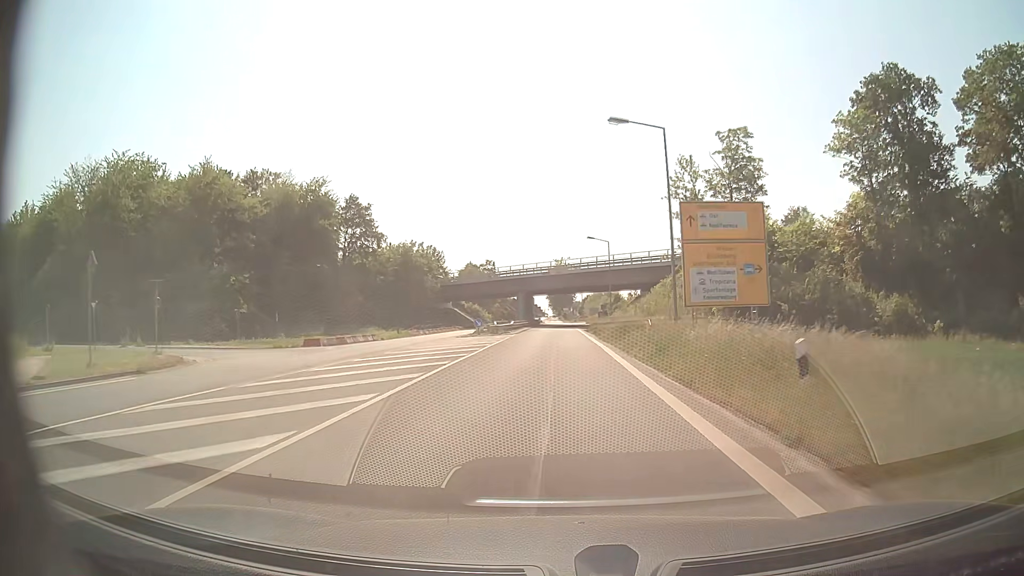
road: primary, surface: asphalt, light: Day
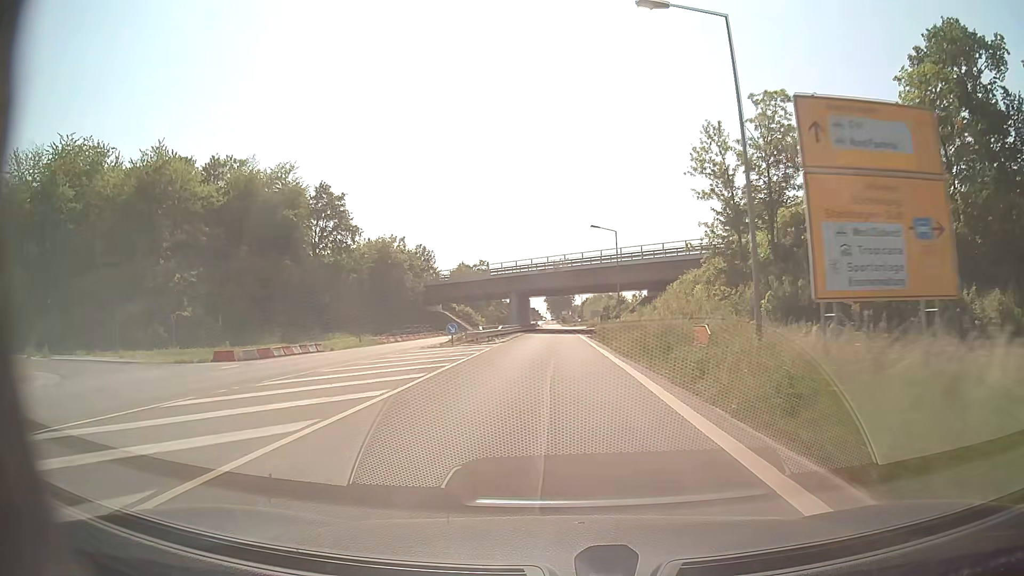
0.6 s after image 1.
(0.0, +11.0) m; 0°
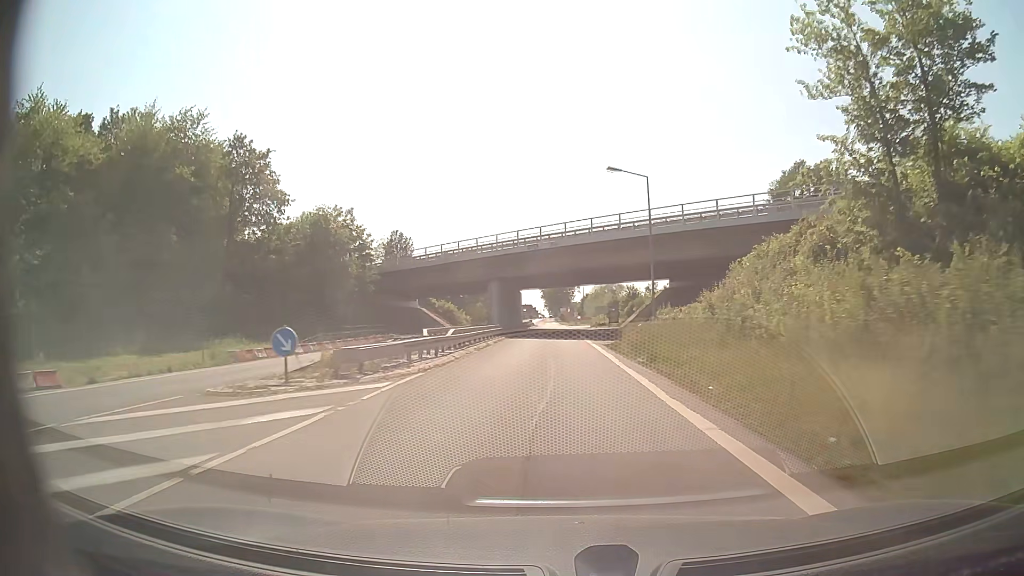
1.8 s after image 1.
(0.0, +21.9) m; 0°
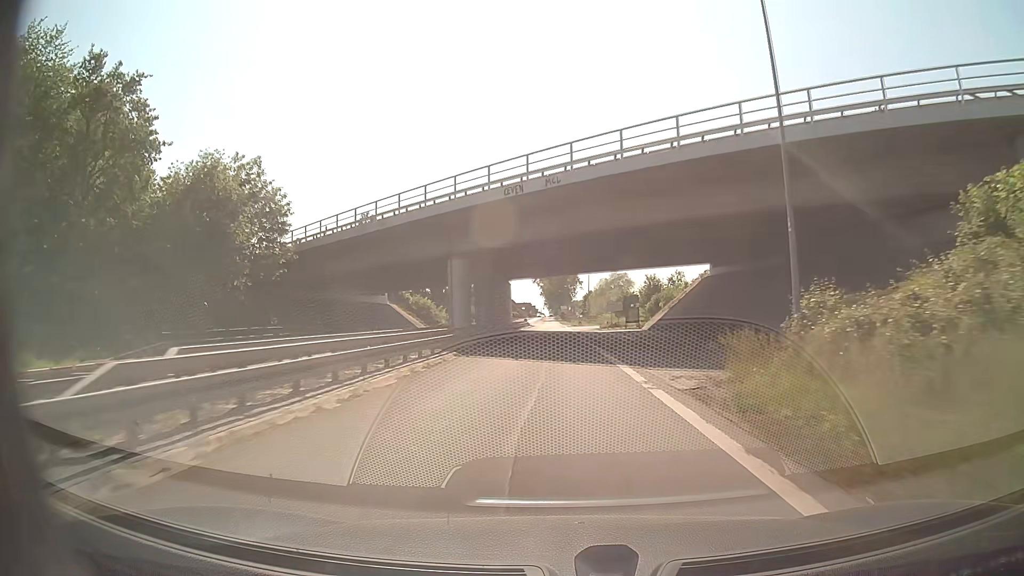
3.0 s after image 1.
(0.0, +21.9) m; 0°
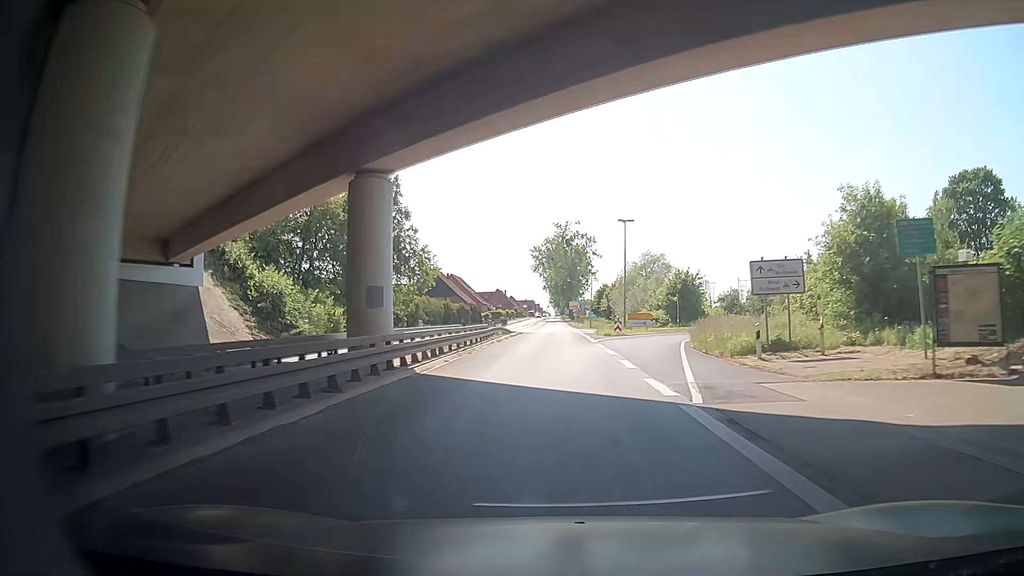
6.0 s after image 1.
(-0.6, +55.0) m; 0°
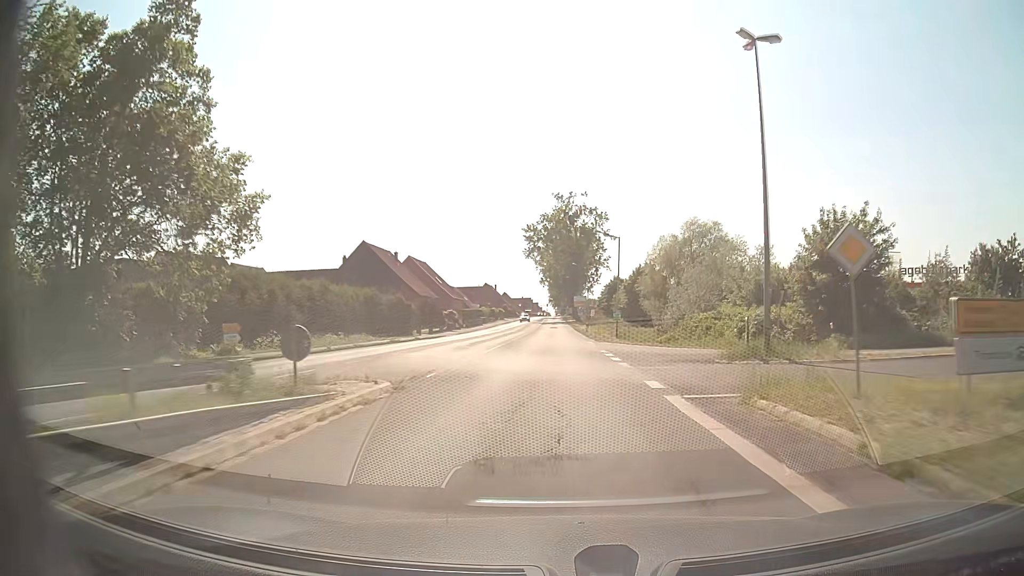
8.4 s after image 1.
(-0.2, +43.8) m; 0°
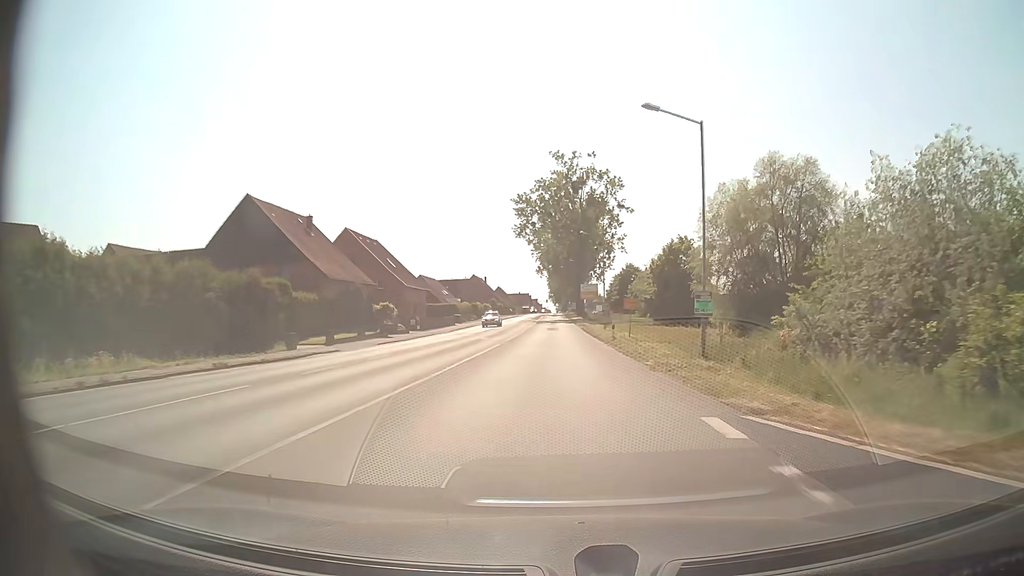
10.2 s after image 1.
(0.0, +32.9) m; 0°
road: secondary
